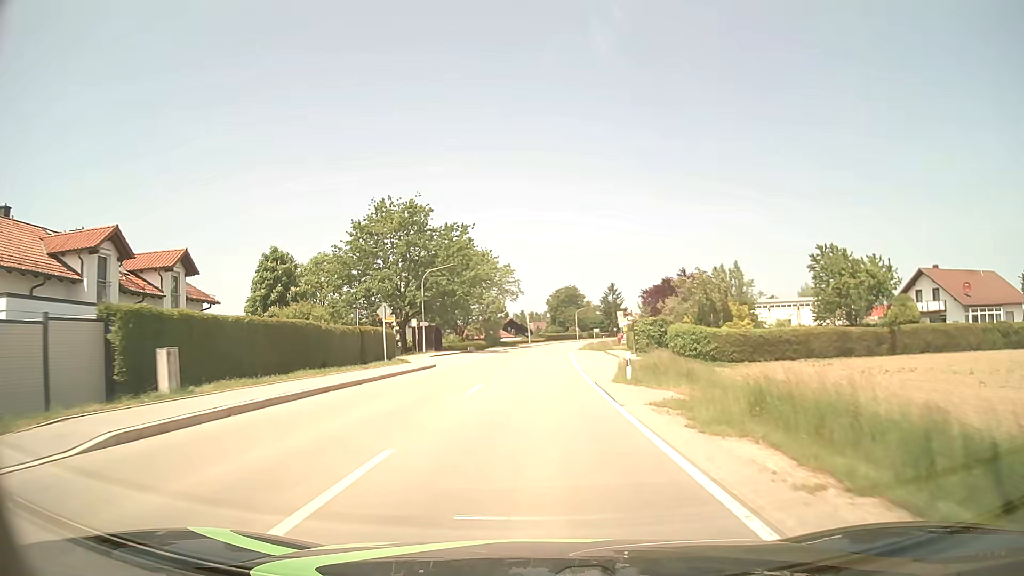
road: tertiary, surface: asphalt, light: Day
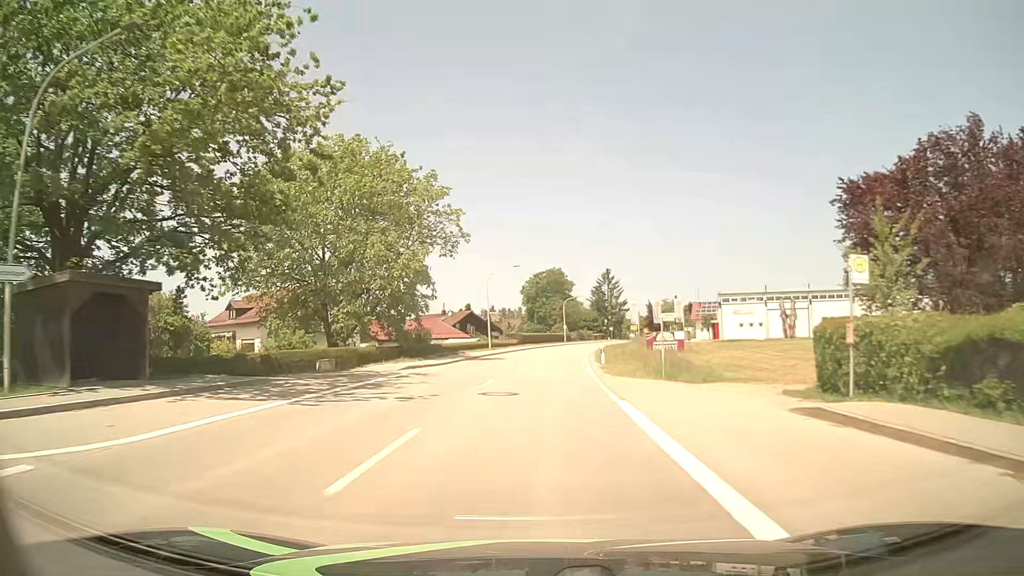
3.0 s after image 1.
(+0.8, +45.8) m; +2°
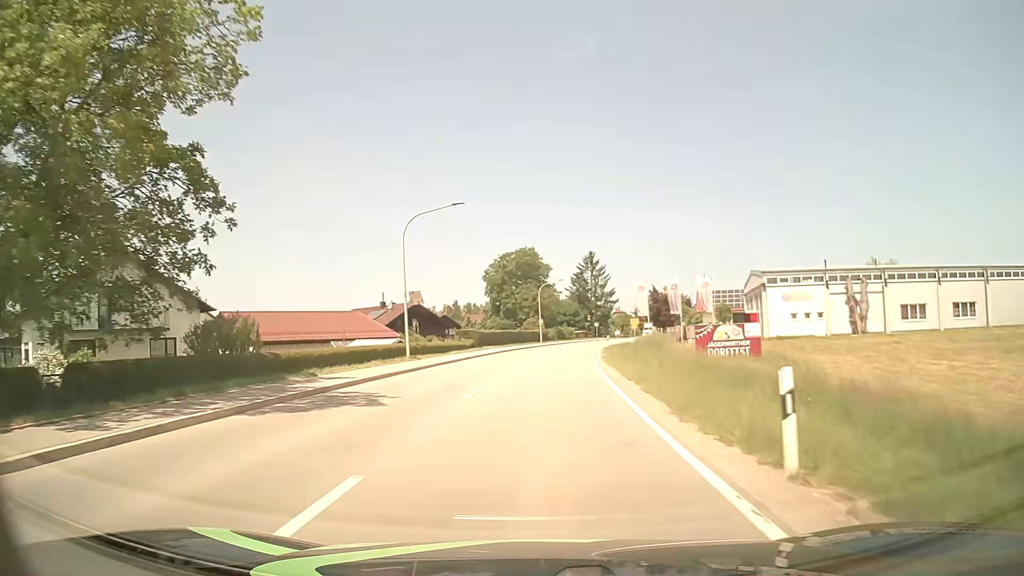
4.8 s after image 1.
(+0.6, +27.0) m; +2°
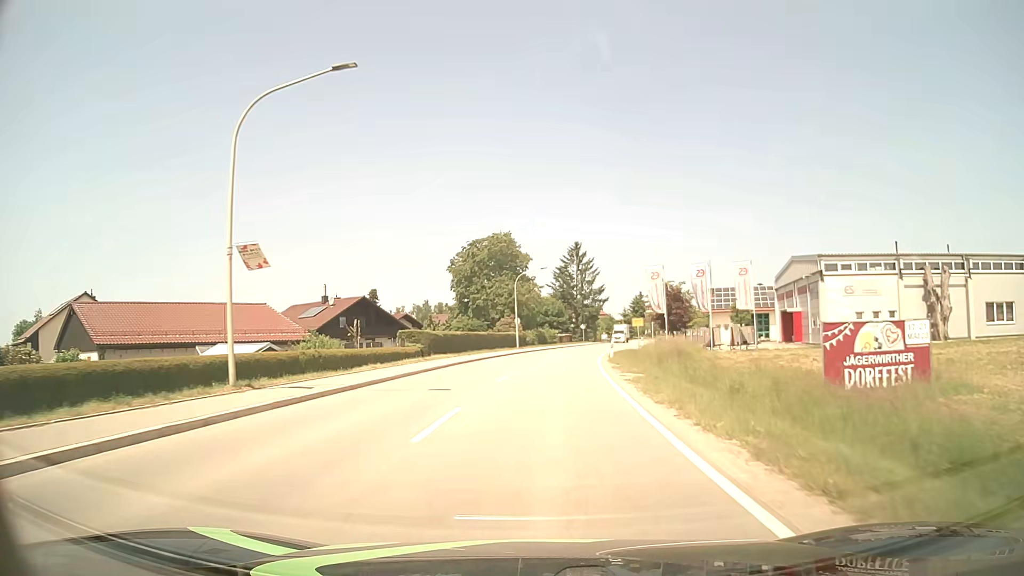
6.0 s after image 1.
(+0.3, +16.9) m; +2°
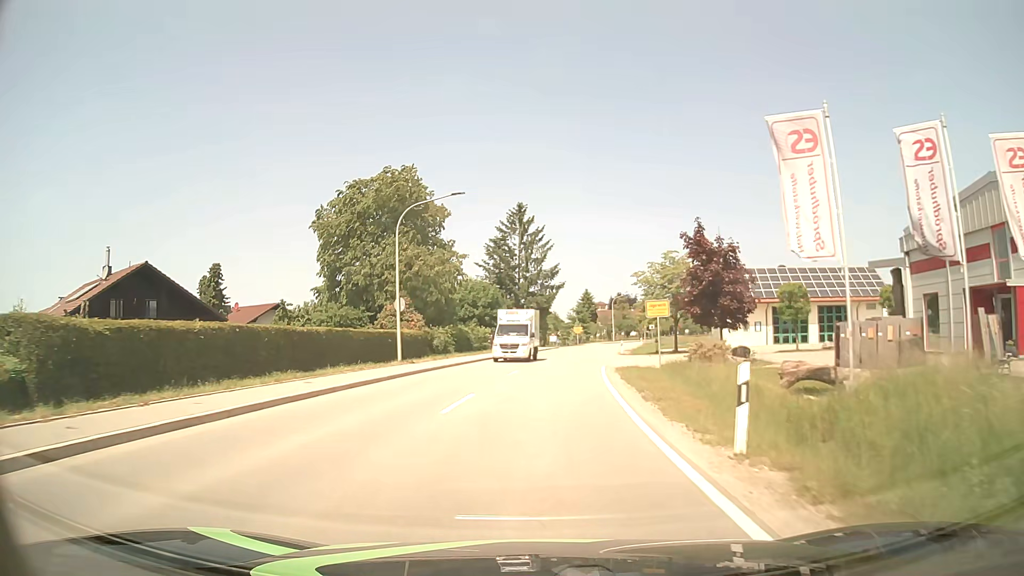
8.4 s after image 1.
(+1.4, +32.0) m; +5°
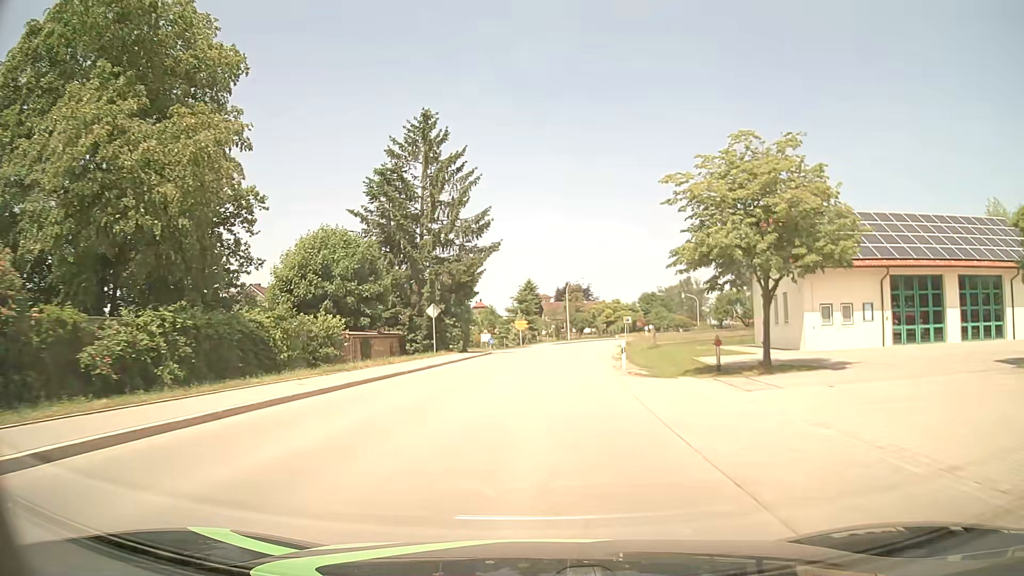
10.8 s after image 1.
(+1.5, +31.1) m; +6°
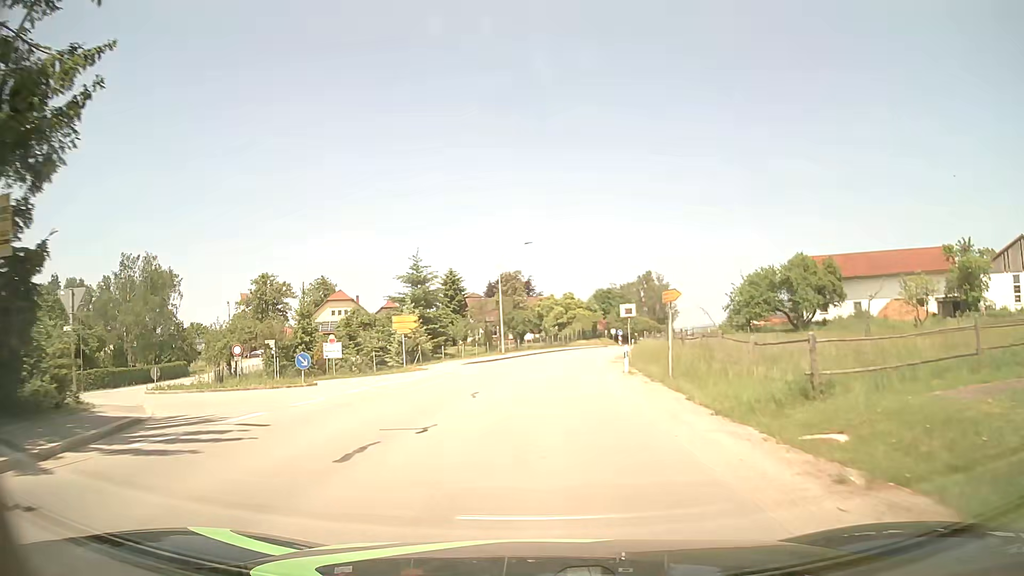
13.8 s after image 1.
(+1.5, +38.3) m; +5°
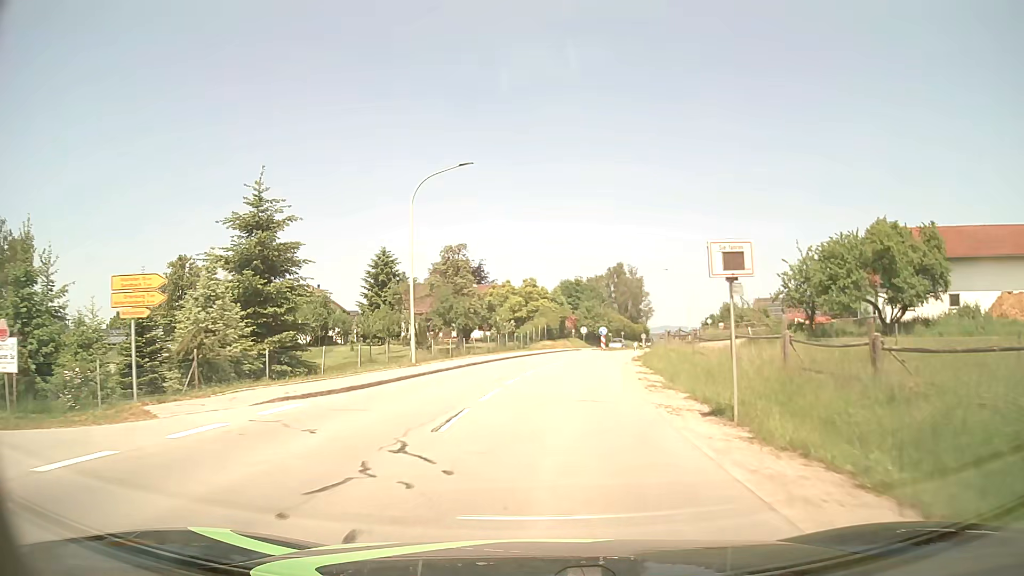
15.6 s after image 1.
(+0.6, +22.8) m; +3°
(0, +10) (+1, +20) (+2, +30) (+4, +40) (+6, +49) (+10, +59) (+13, +68) (+15, +78) (+17, +88) (+19, +98) m
